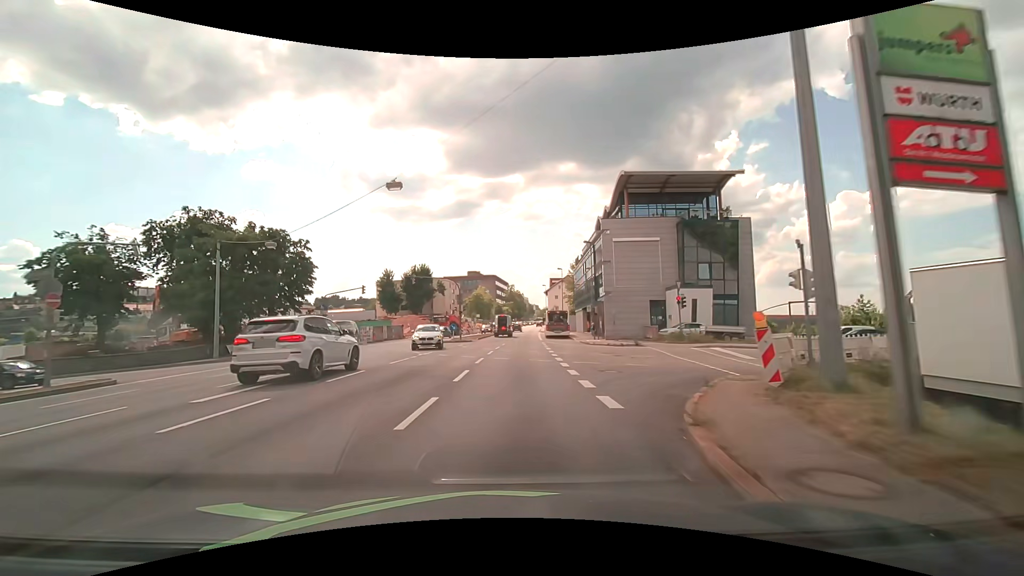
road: primary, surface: asphalt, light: Day
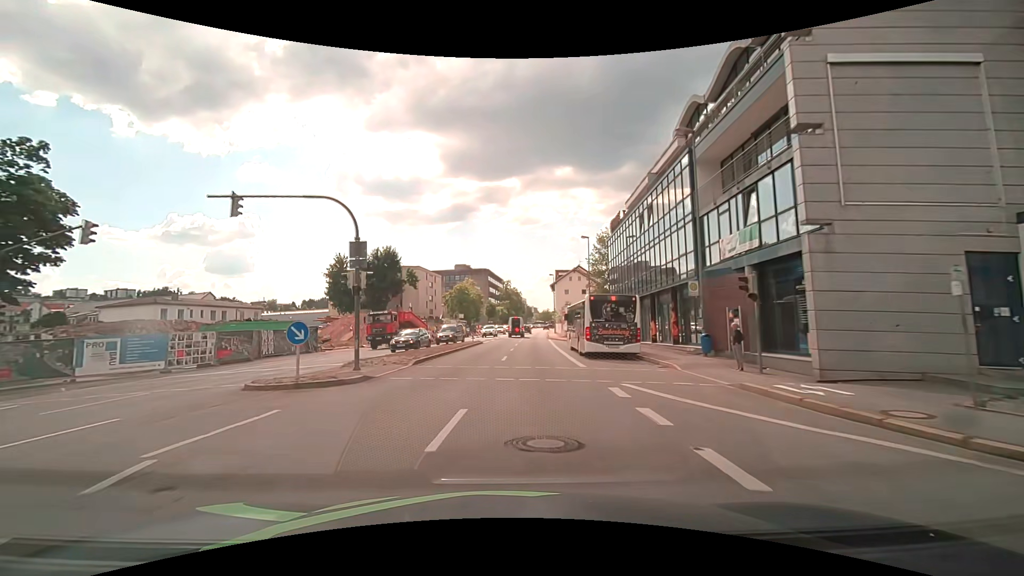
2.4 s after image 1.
(+0.5, +31.2) m; +1°
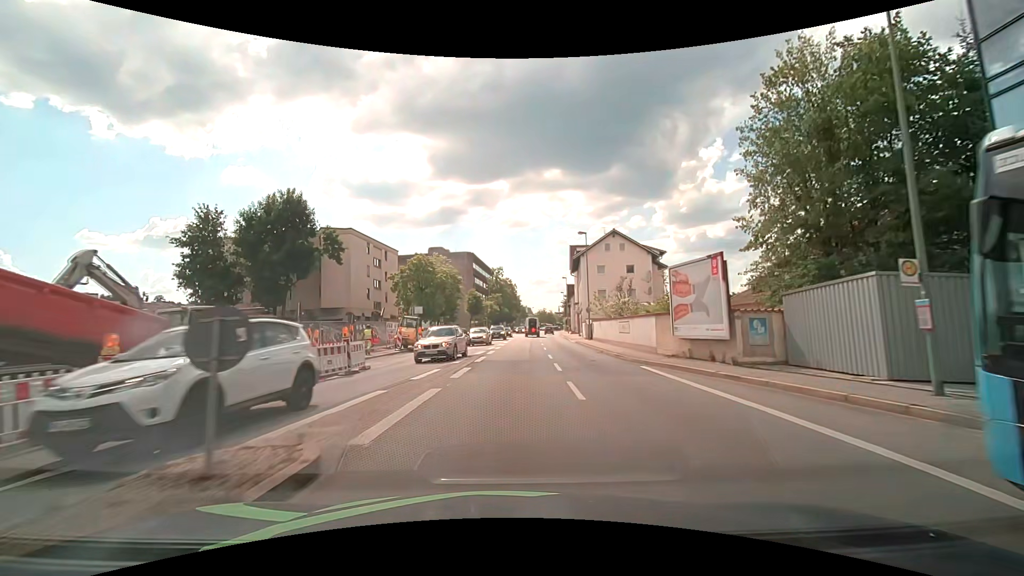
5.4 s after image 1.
(-0.5, +39.1) m; +1°
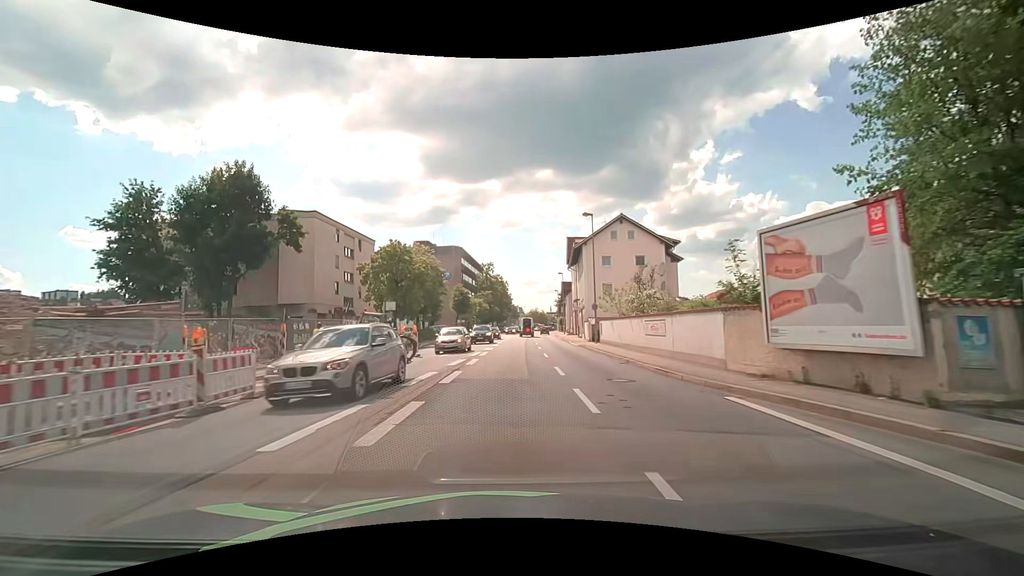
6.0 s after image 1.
(0.0, +7.9) m; +1°
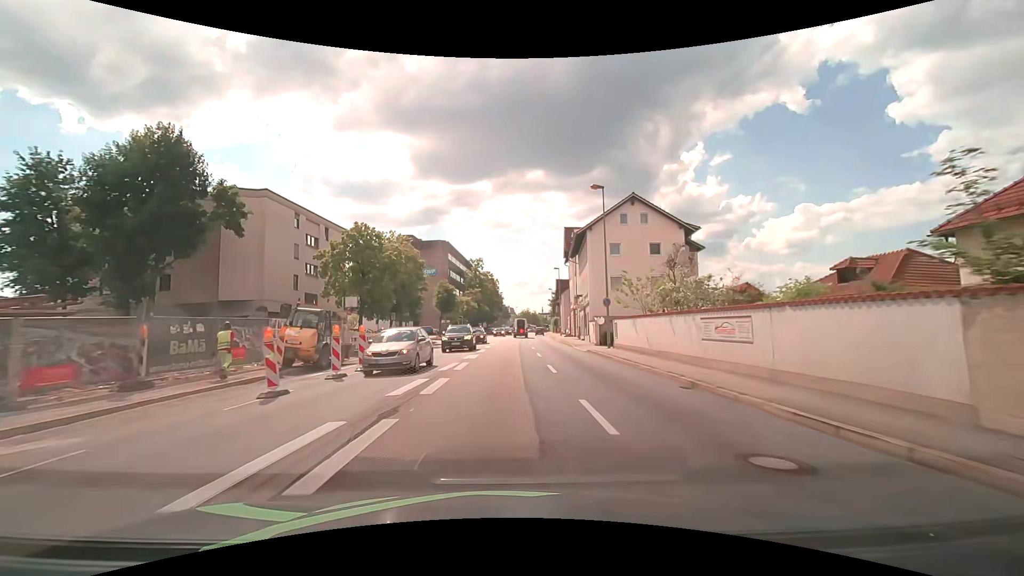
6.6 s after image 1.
(0.0, +7.9) m; +1°
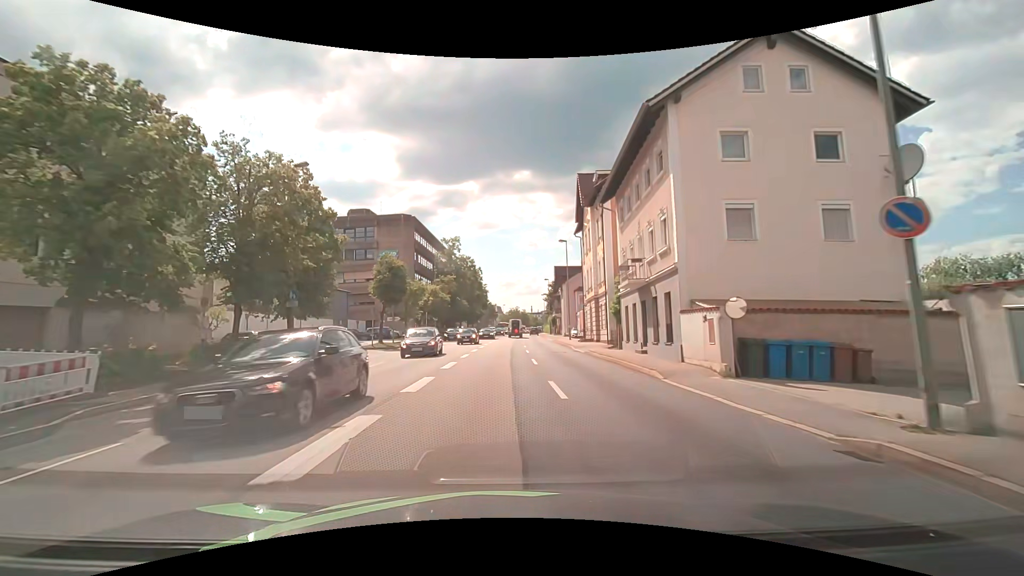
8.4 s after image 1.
(+0.4, +23.7) m; +1°
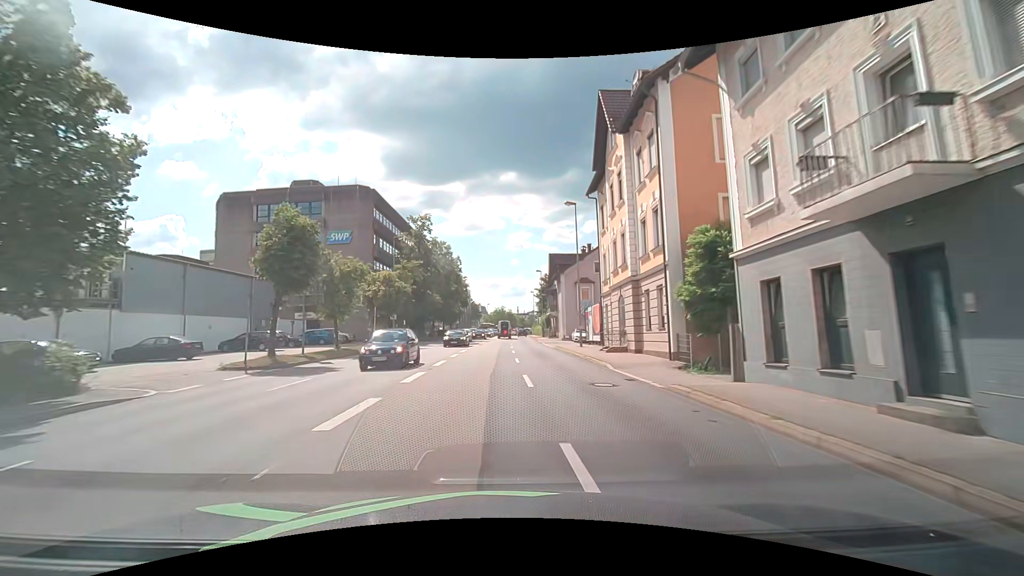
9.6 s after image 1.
(+0.2, +15.8) m; +2°
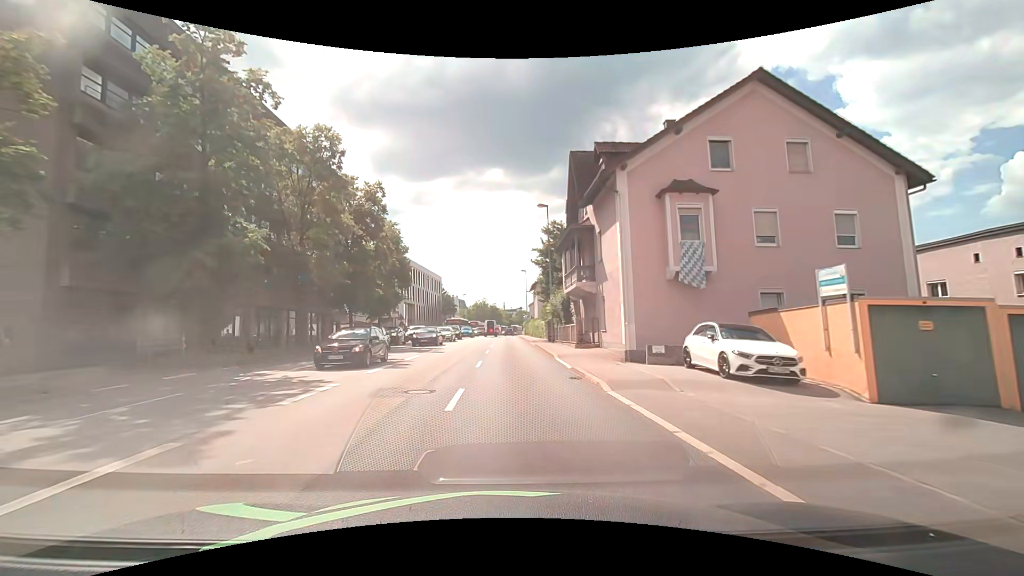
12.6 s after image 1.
(+1.2, +39.5) m; +2°
(0, +10) (0, +20) (0, +30) (0, +40) (0, +50) (0, +60) (0, +70) (0, +80) (0, +90) (0, +100) m
